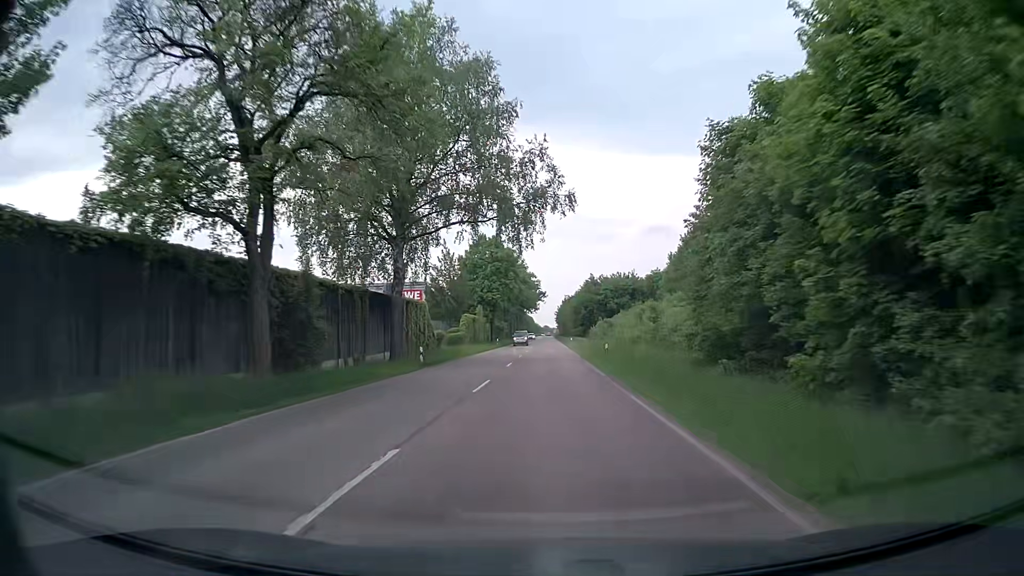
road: secondary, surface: asphalt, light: Day
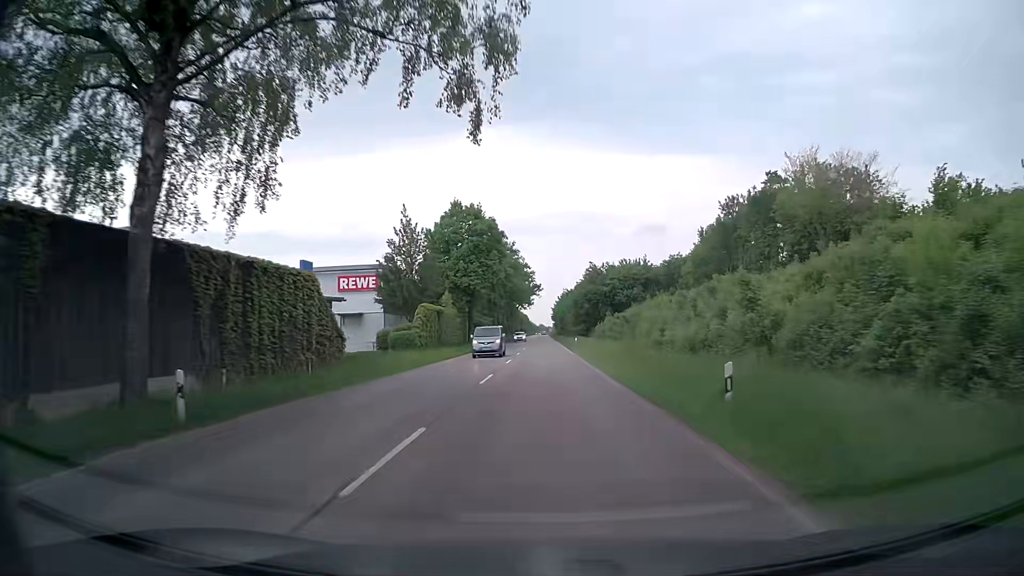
(+0.2, +22.3) m; +1°
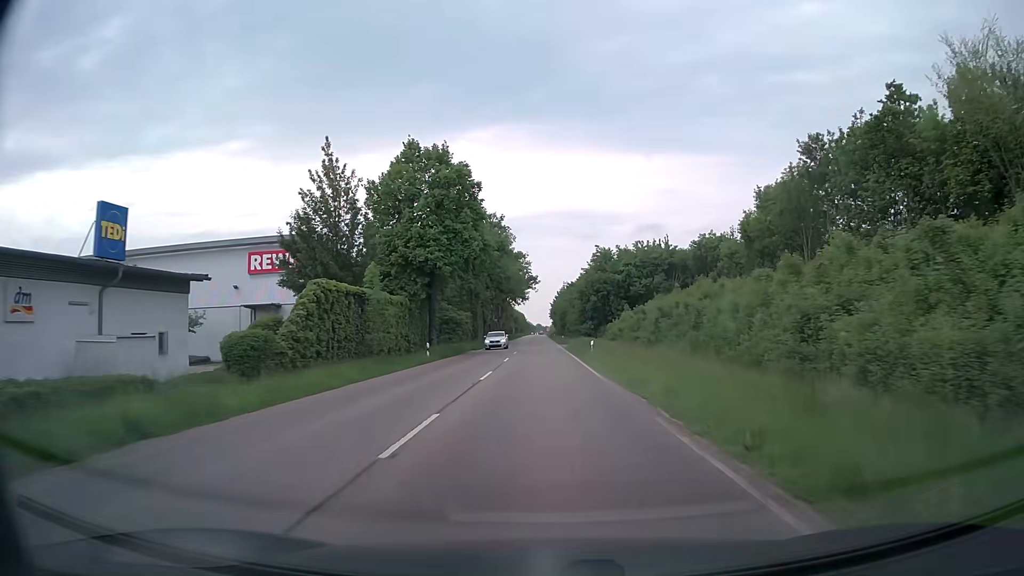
(0.0, +22.4) m; 0°
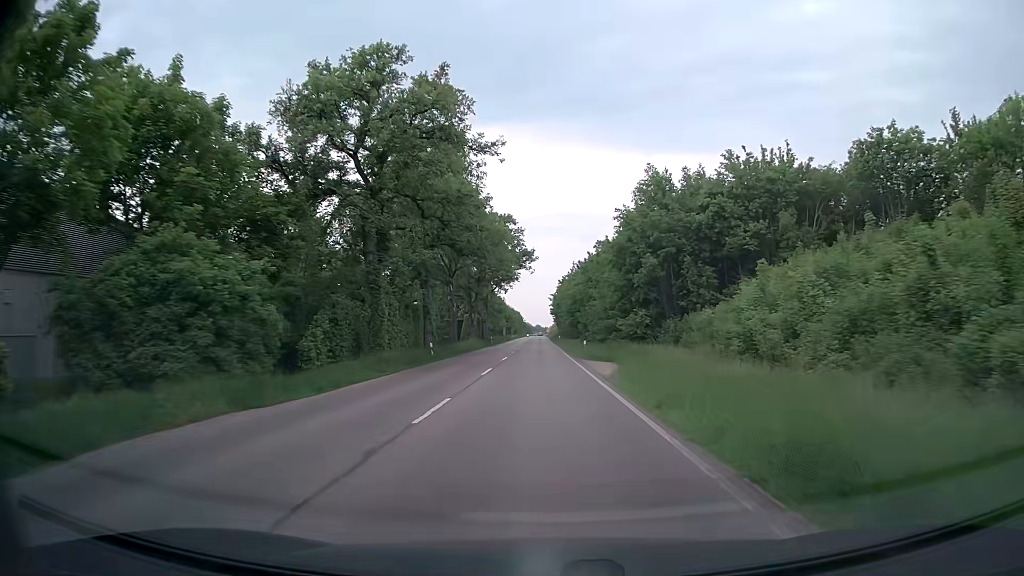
(0.0, +45.2) m; 0°
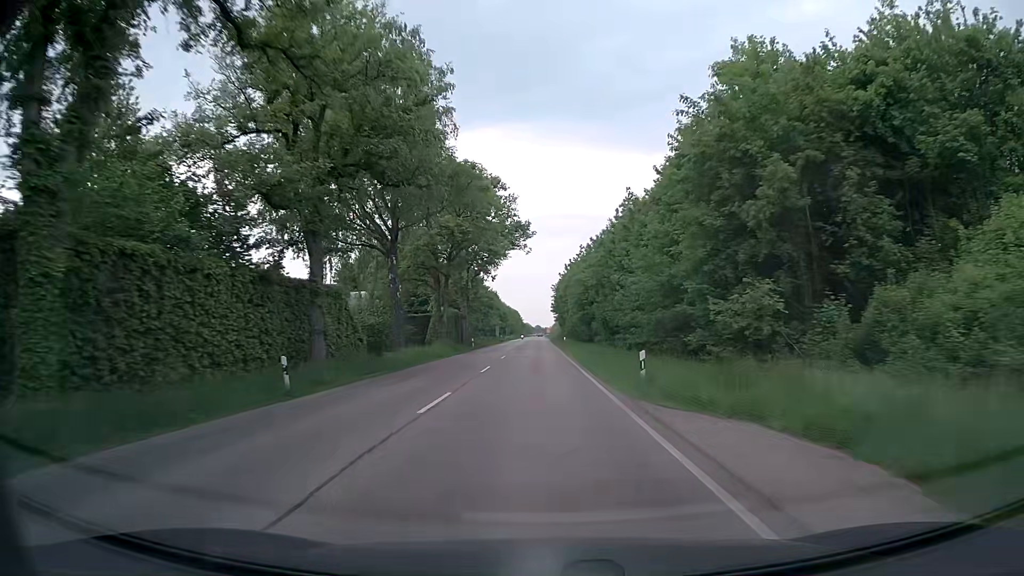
(+0.1, +22.7) m; 0°
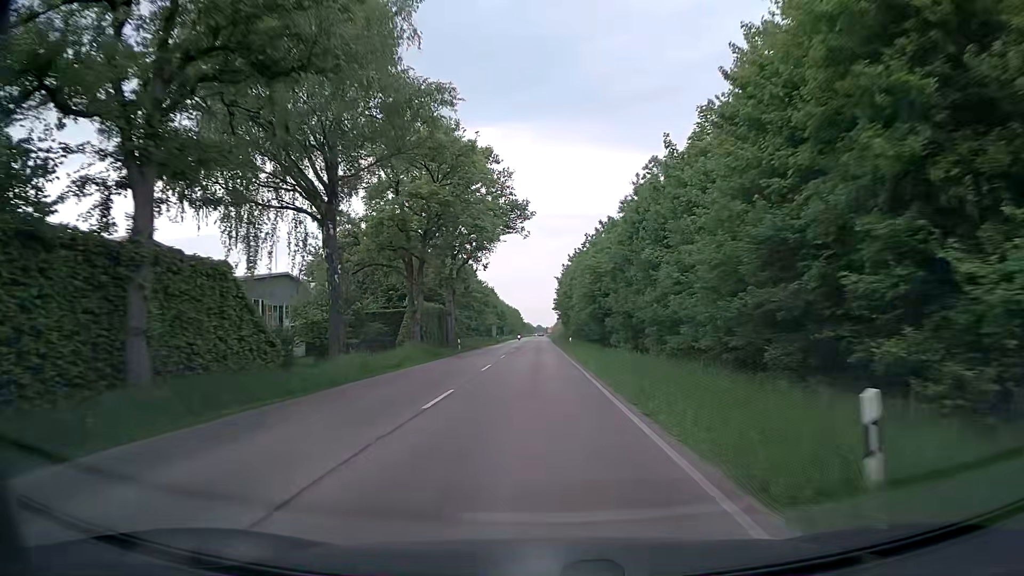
(0.0, +11.4) m; 0°
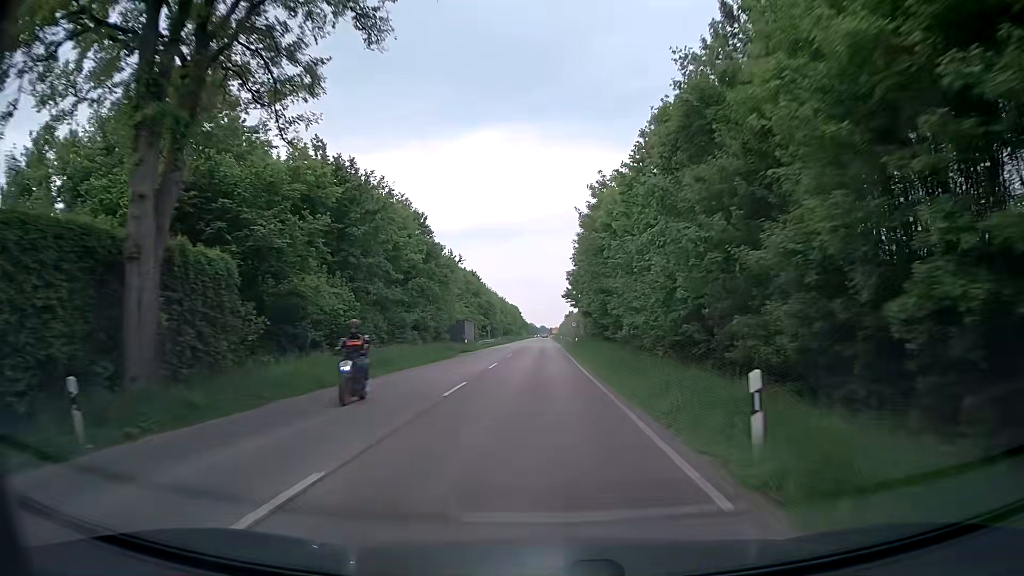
(0.0, +45.7) m; 0°
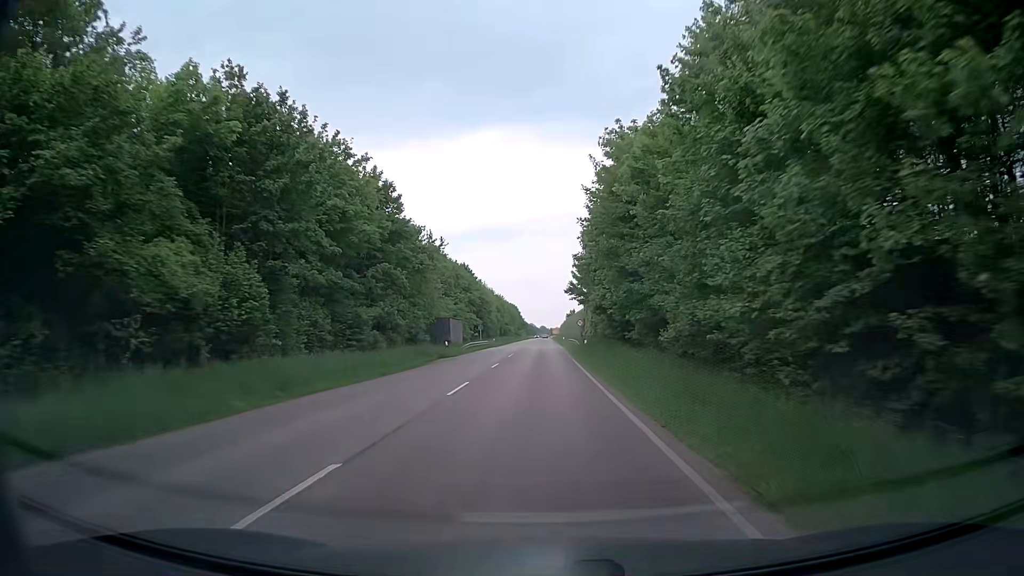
(+0.1, +11.4) m; 0°
(0, +10) (0, +20) (0, +30) (0, +40) (0, +50) (0, +60) (0, +70) (0, +80) (0, +90) (0, +100) m
